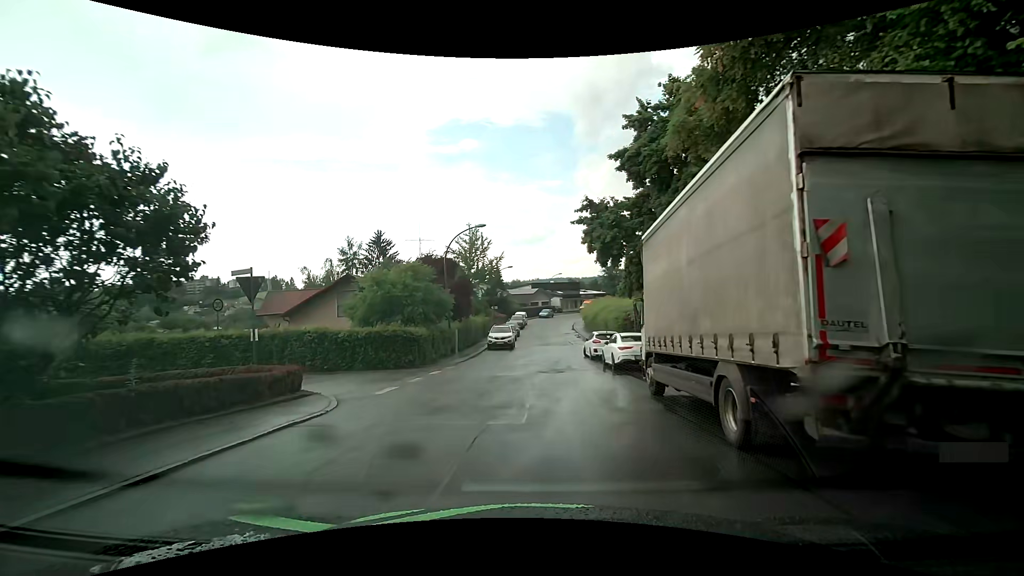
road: residential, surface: asphalt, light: Day
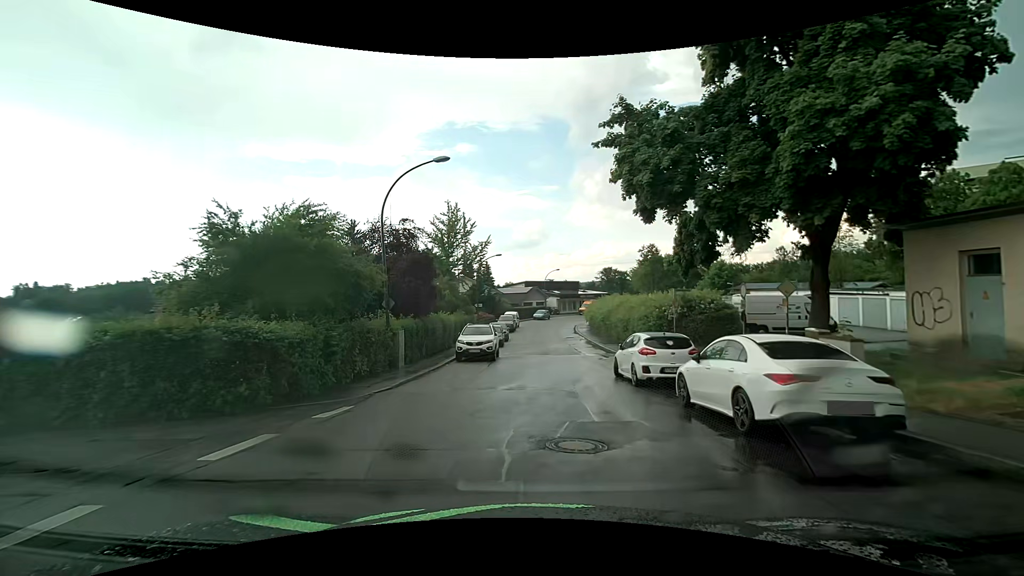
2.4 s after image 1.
(-0.1, +12.4) m; -1°
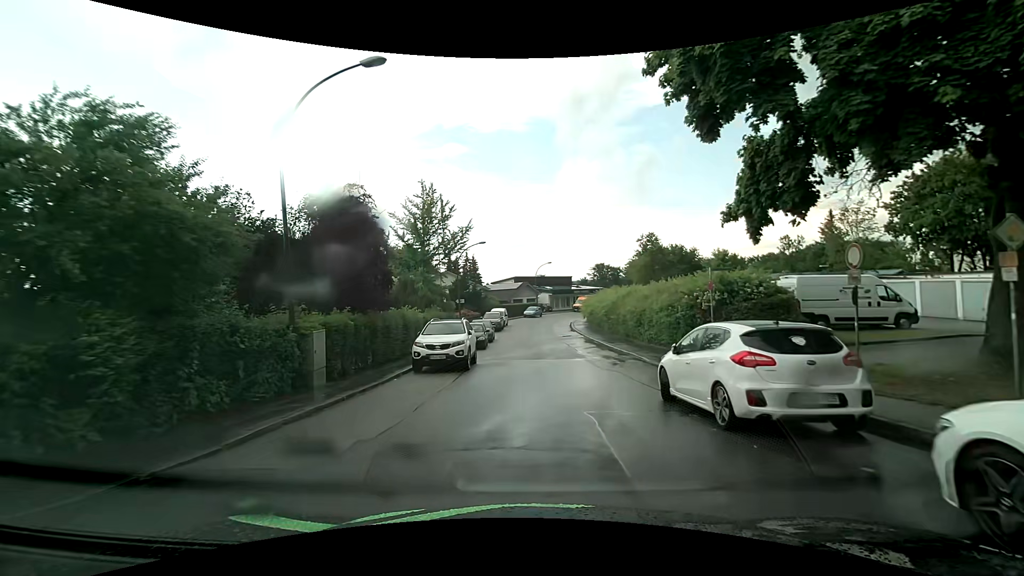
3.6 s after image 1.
(+0.2, +6.9) m; +1°
(0, +10) (+1, +20) (+2, +30) (+3, +40) (+3, +50) (+4, +60) (+6, +70) (+10, +79) (+16, +87) (+23, +94) m
